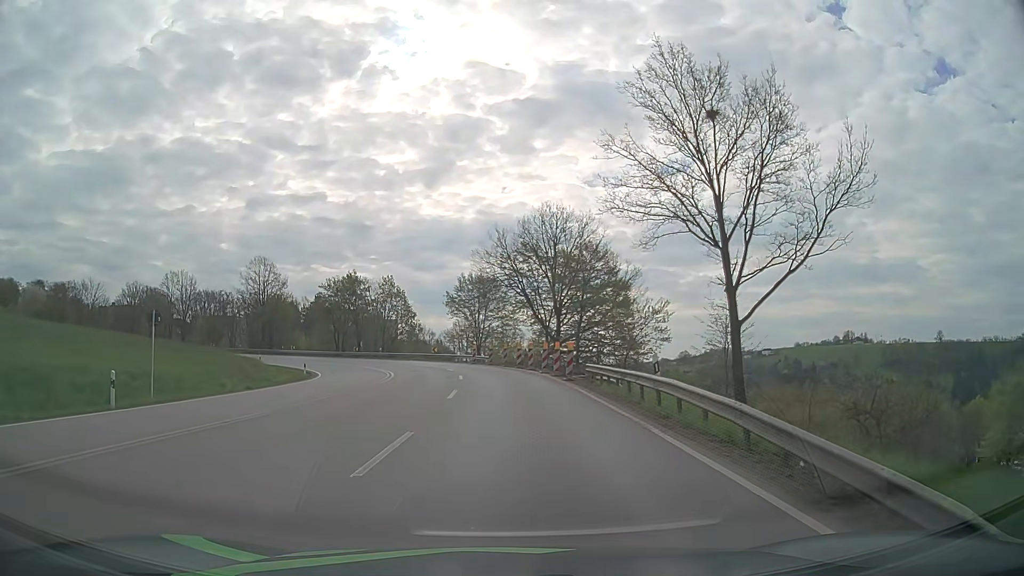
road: primary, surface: asphalt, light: Day
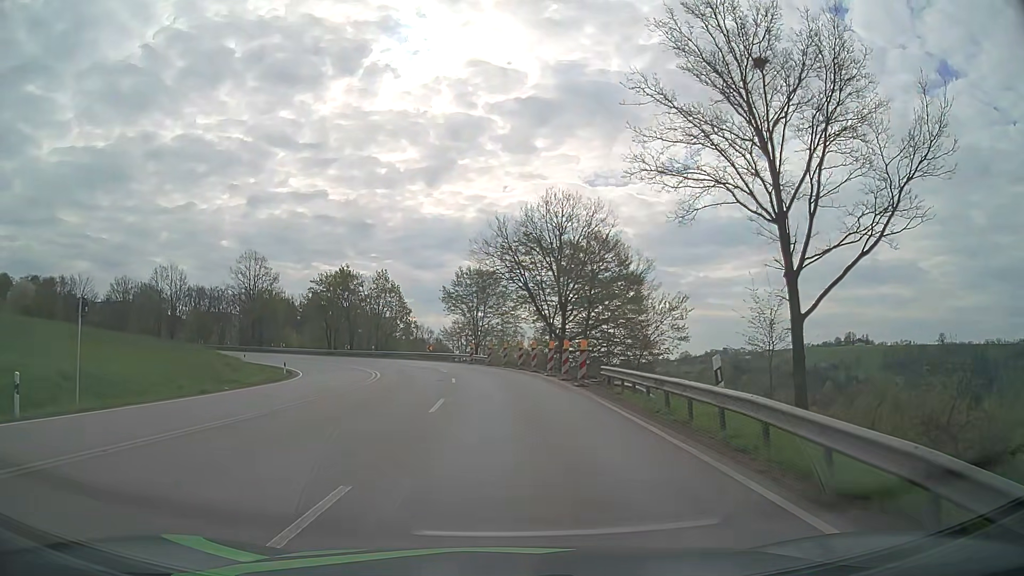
(0.0, +4.5) m; 0°
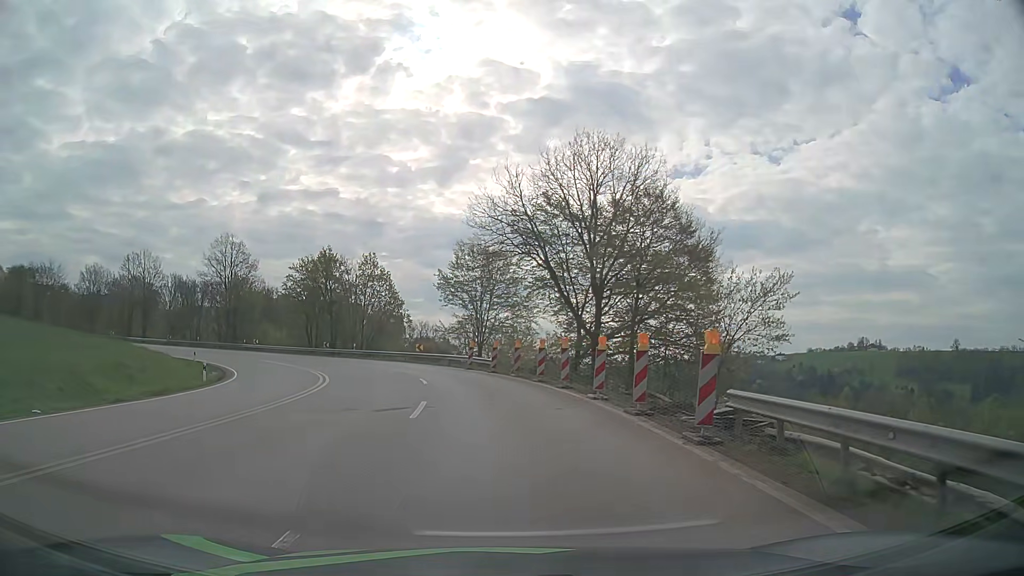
(0.0, +13.6) m; -1°
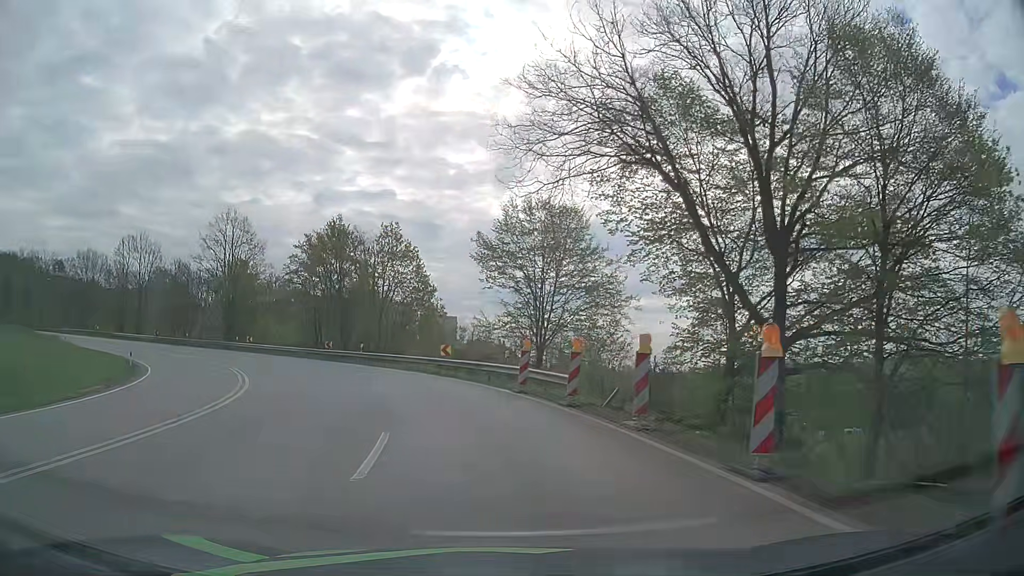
(-0.6, +18.0) m; -5°
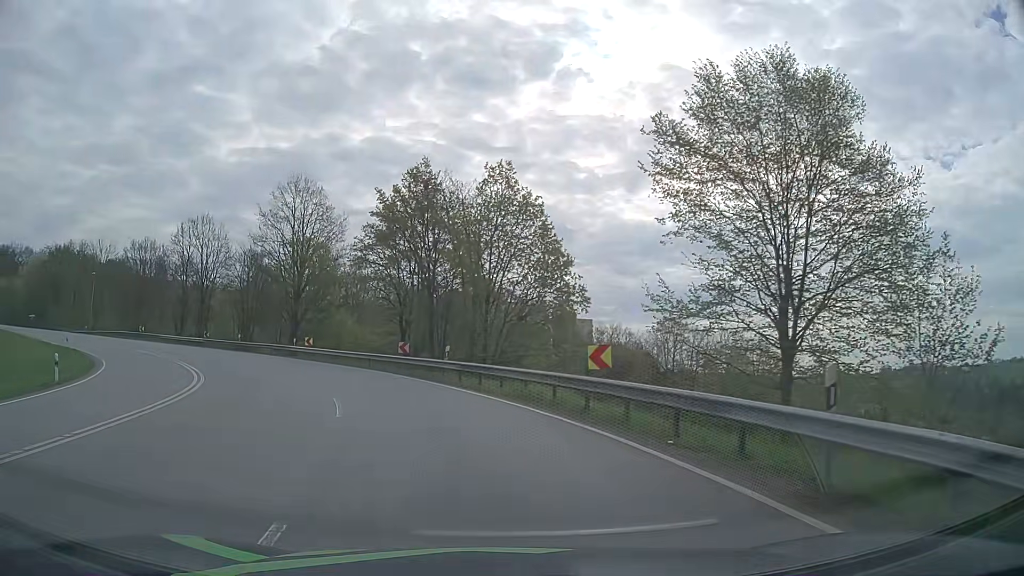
(-1.5, +18.0) m; -11°
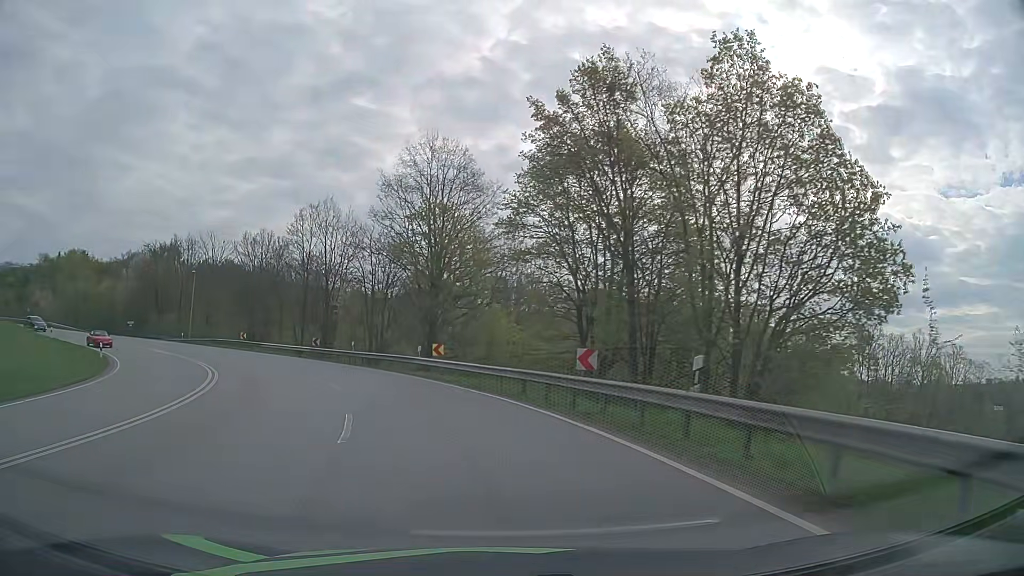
(-2.0, +15.5) m; -15°
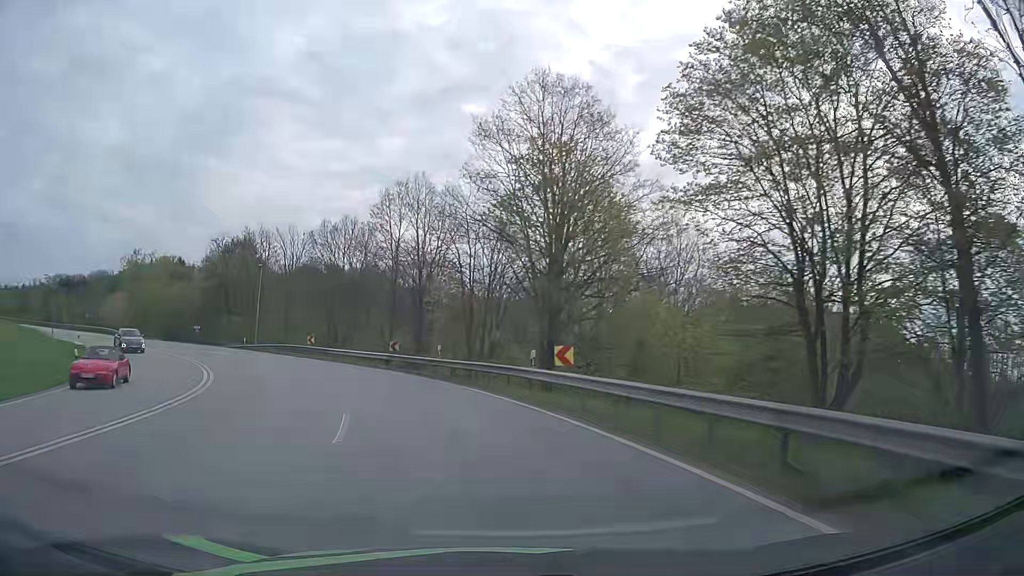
(-1.1, +12.2) m; -10°
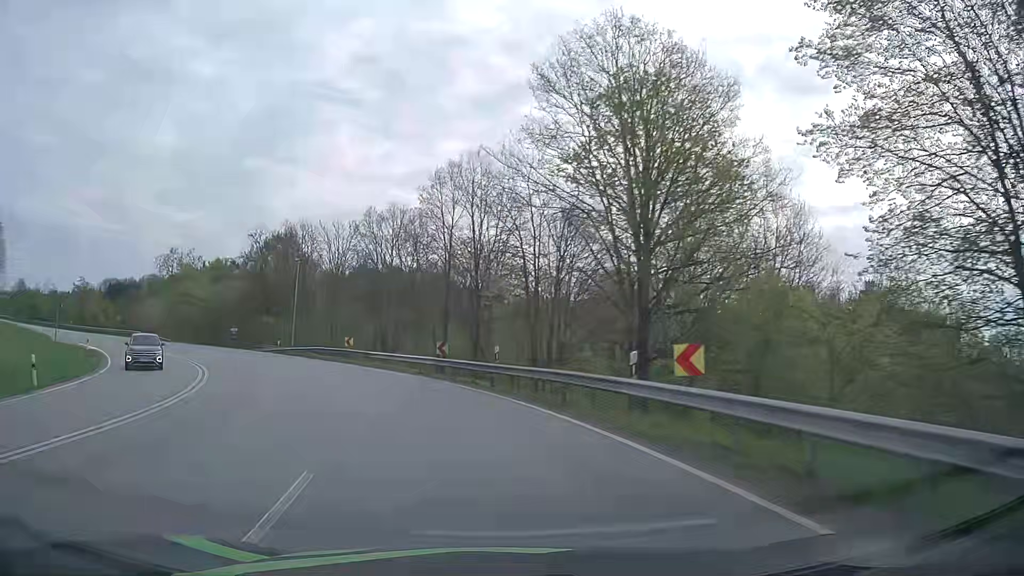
(-0.3, +6.6) m; -5°
